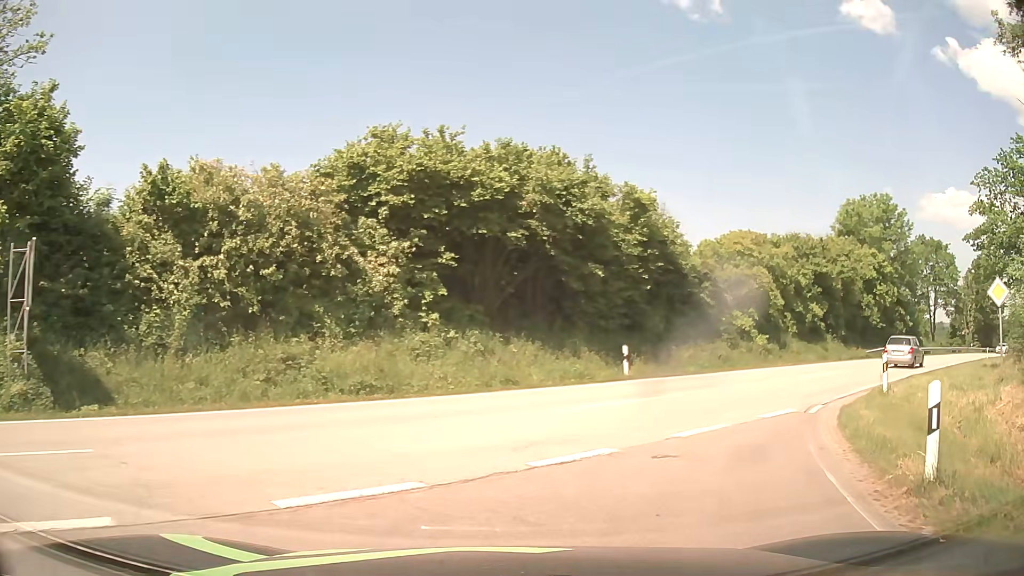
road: tertiary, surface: asphalt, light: Day
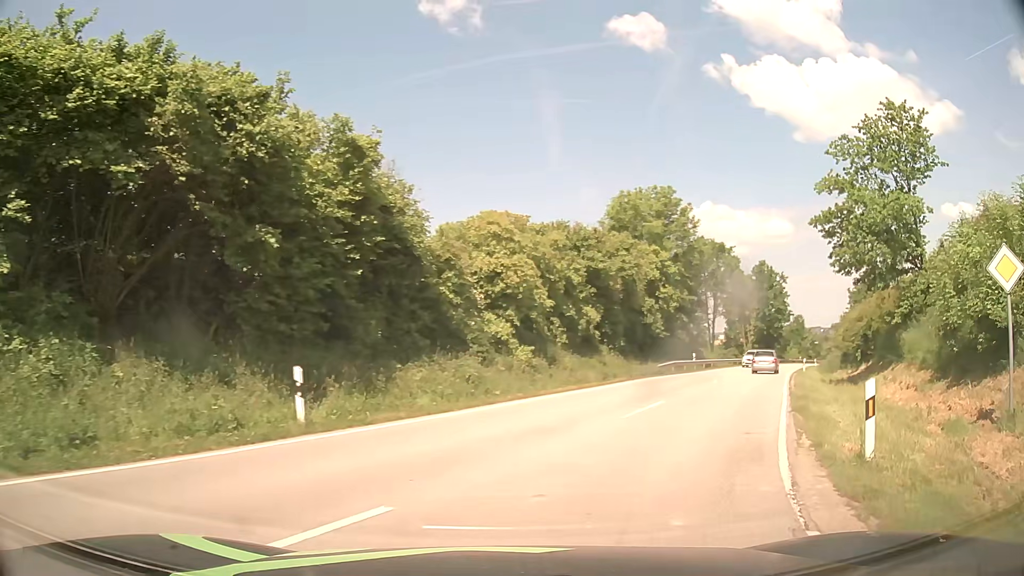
(+1.8, +9.8) m; +21°
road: secondary
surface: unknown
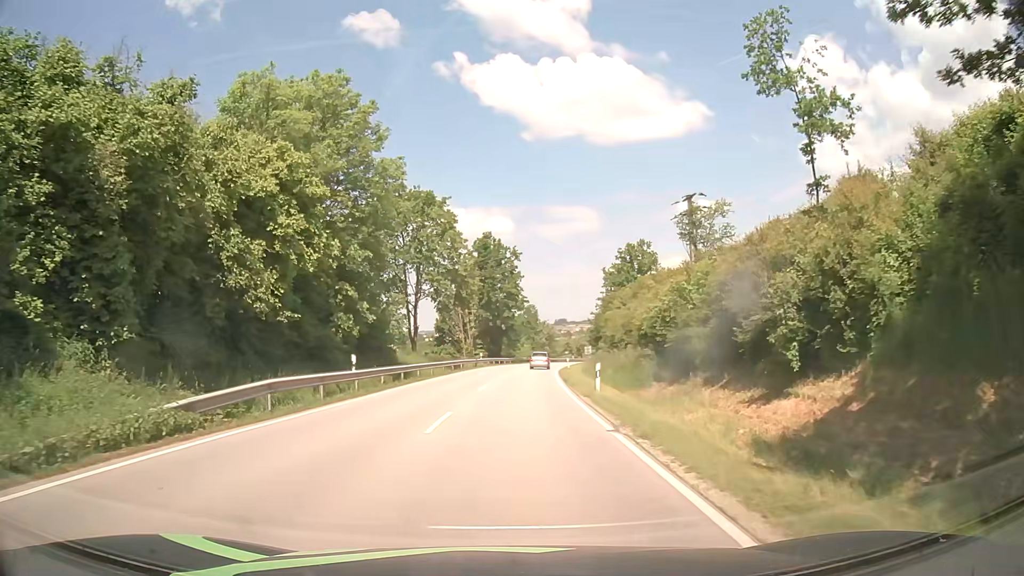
(+8.7, +24.7) m; +25°
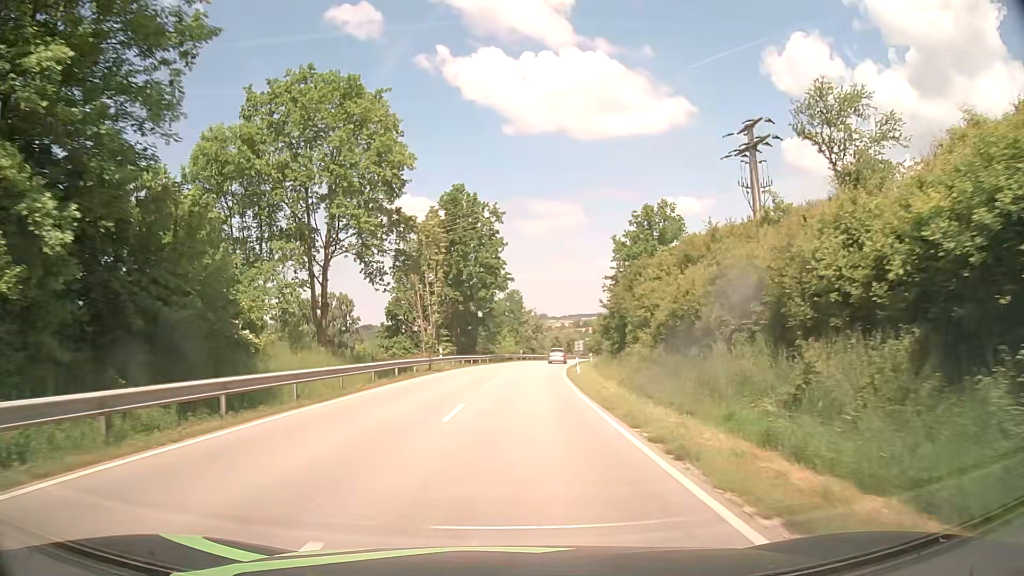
(+0.3, +23.1) m; +2°
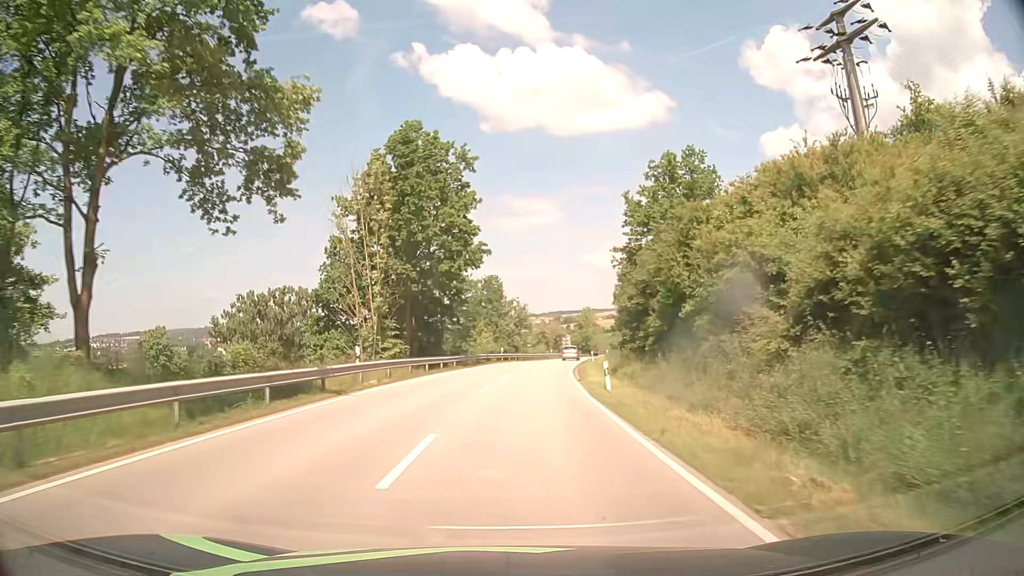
(+0.3, +18.2) m; +1°
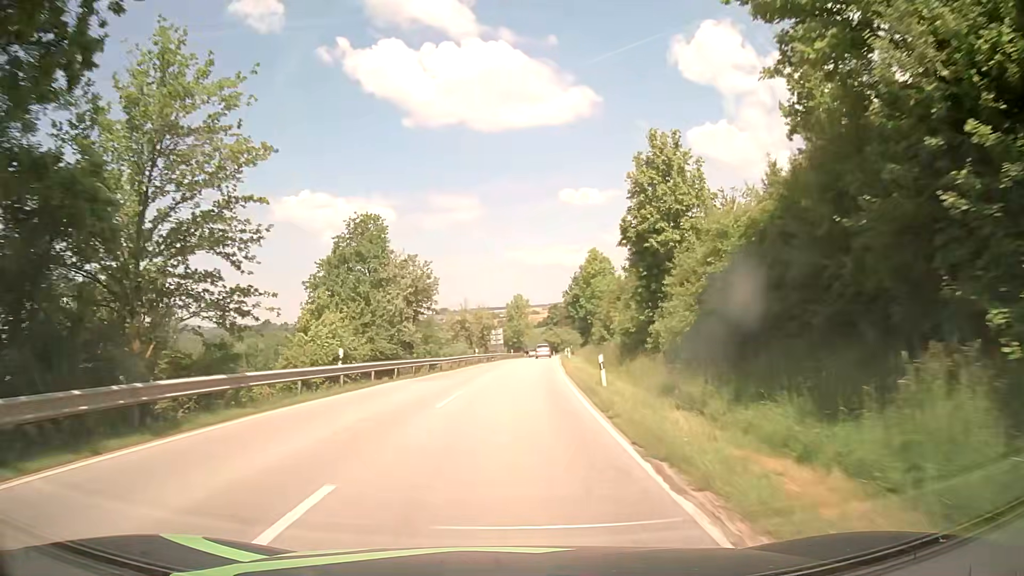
(+2.4, +40.2) m; +7°
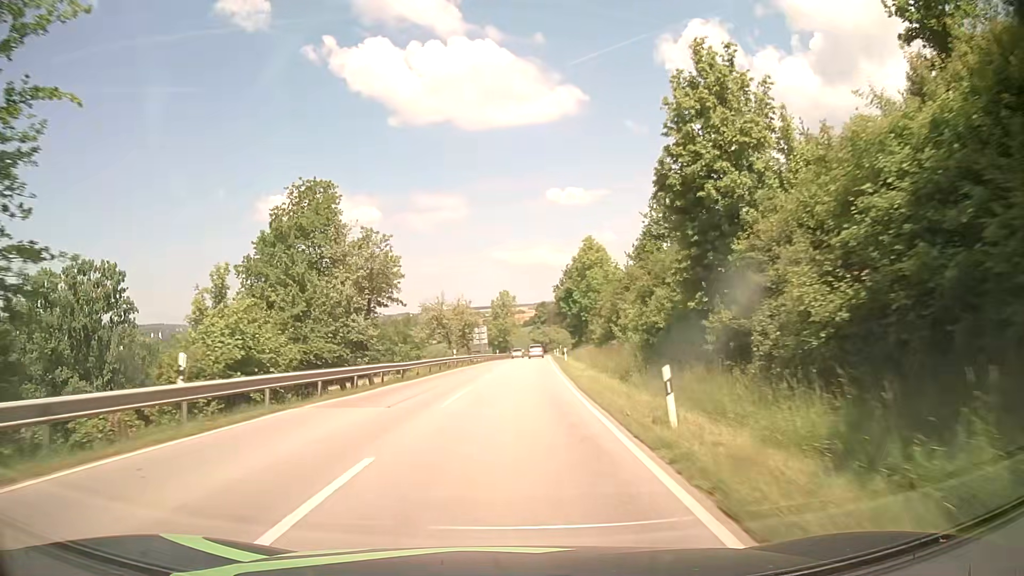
(+0.1, +10.2) m; +1°
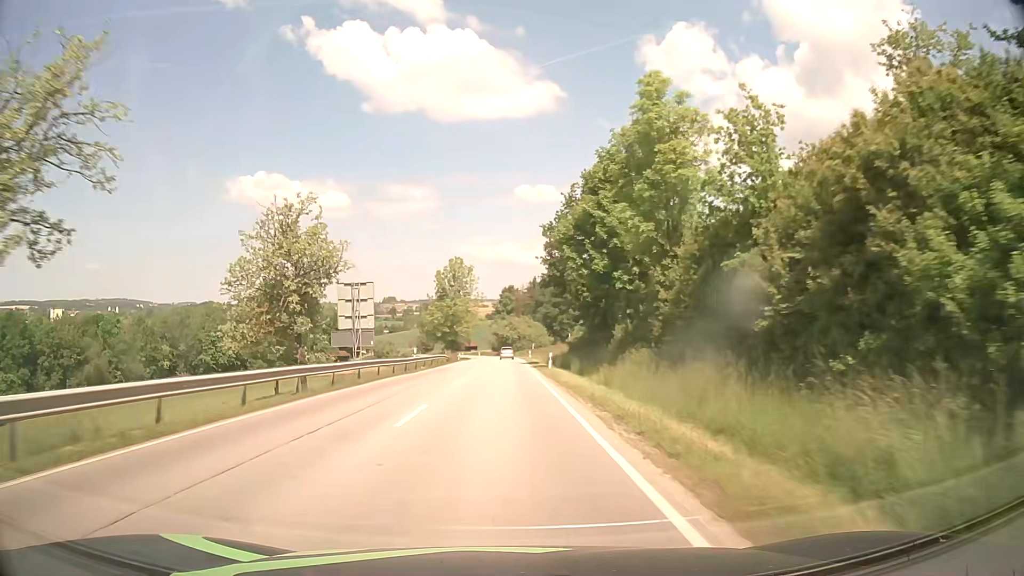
(+2.4, +52.6) m; +4°
(0, +10) (0, +20) (0, +30) (0, +40) (0, +50) (0, +60) (0, +70) (0, +80) (0, +90) (0, +100) m
